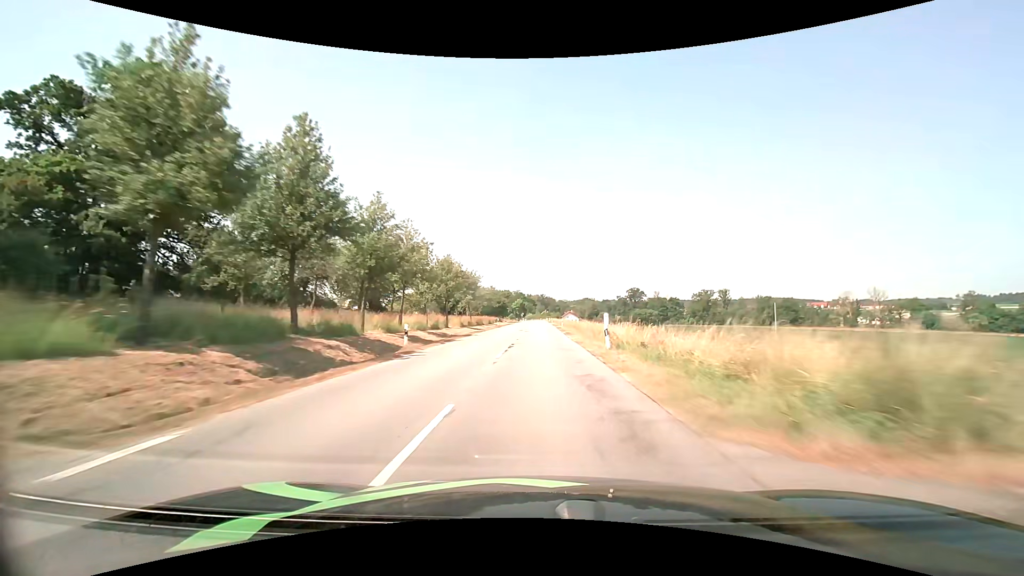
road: secondary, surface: asphalt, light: Day
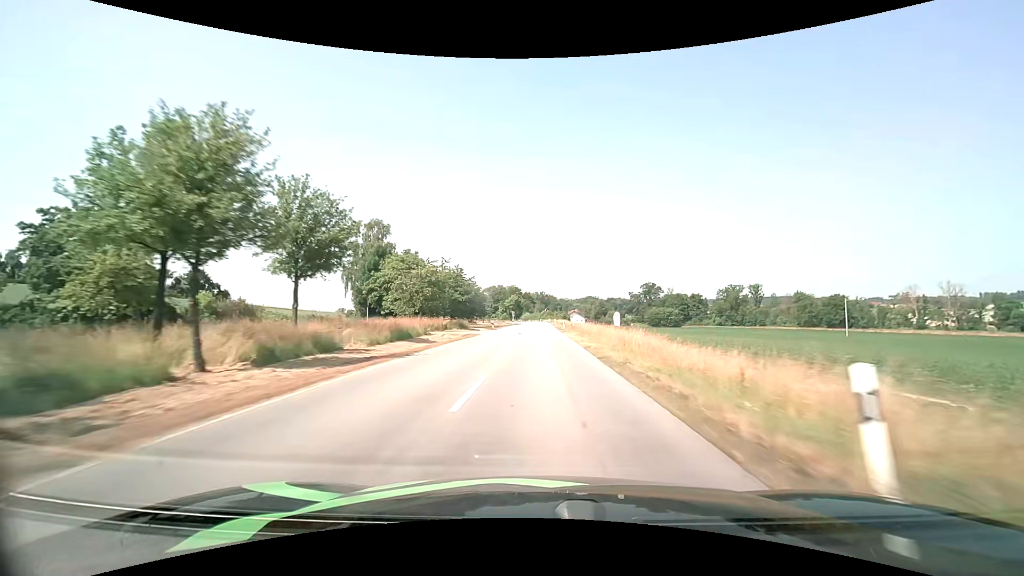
(+0.3, +56.6) m; 0°
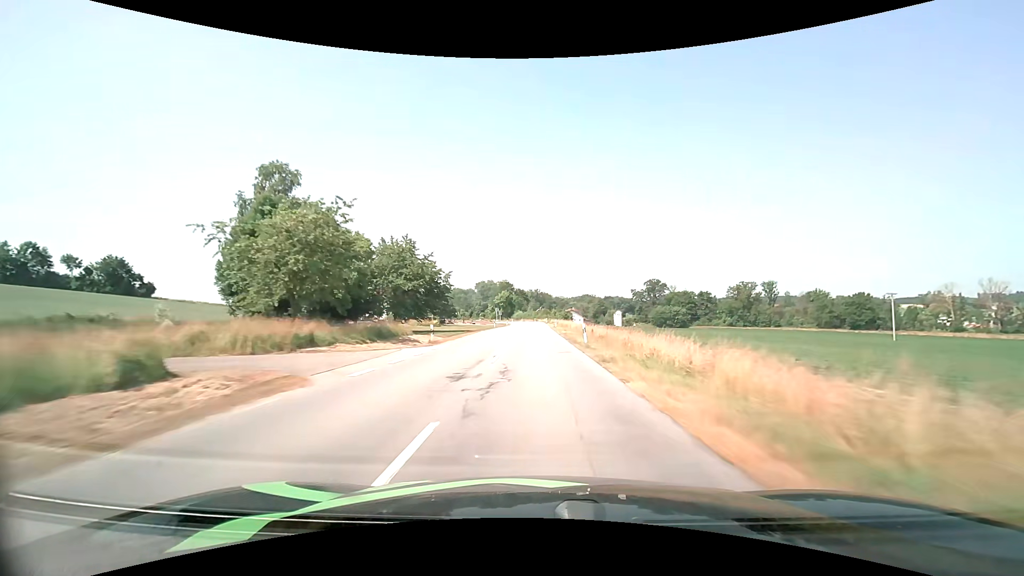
(+0.1, +28.8) m; +1°
(0, +10) (0, +20) (0, +30) (0, +40) (0, +50) (0, +60) (0, +70) (0, +80) (-1, +90) (-1, +100) m
